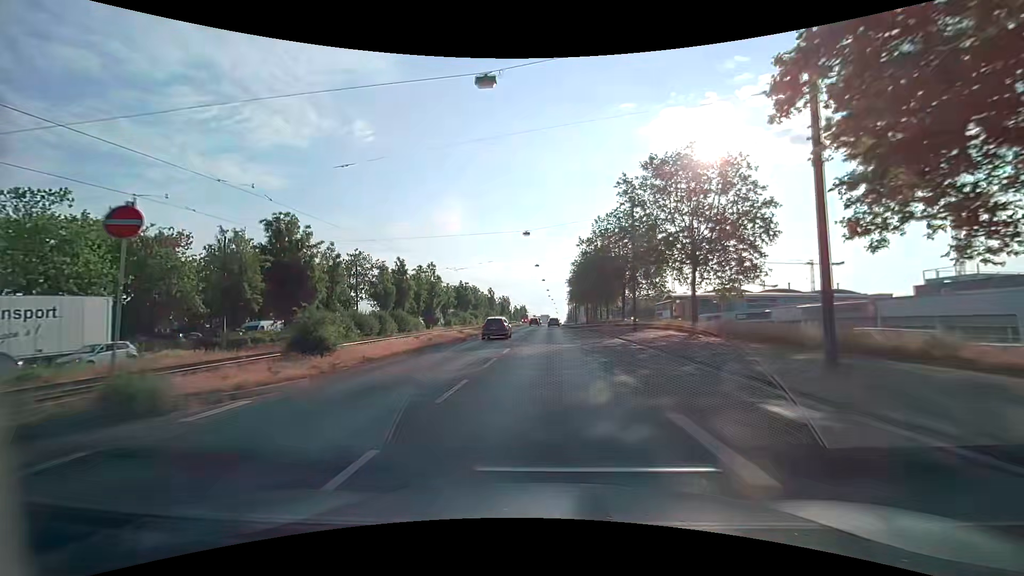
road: primary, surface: asphalt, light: Day
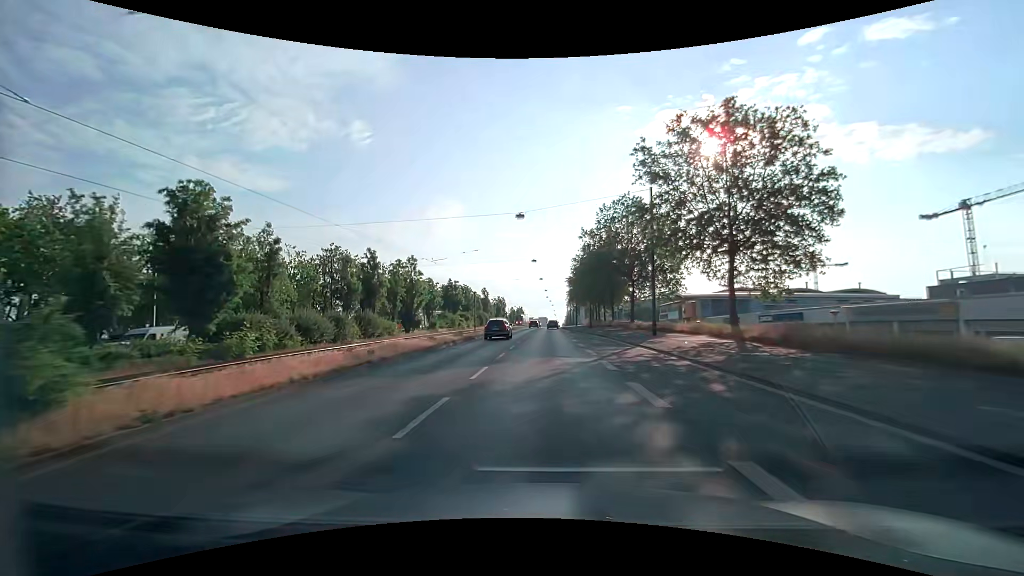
(0.0, +8.4) m; 0°
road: primary_link
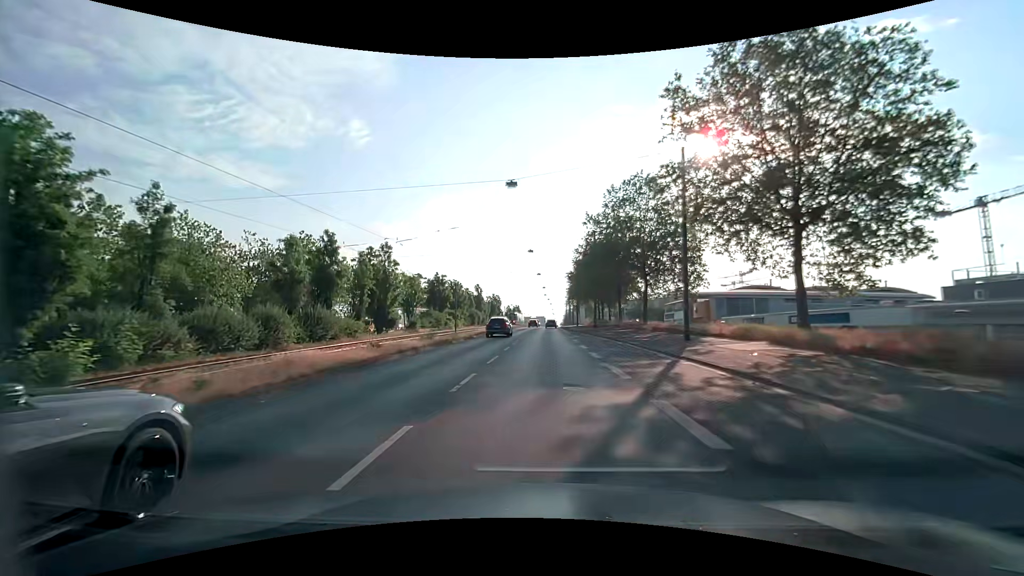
(0.0, +8.4) m; 0°
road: primary
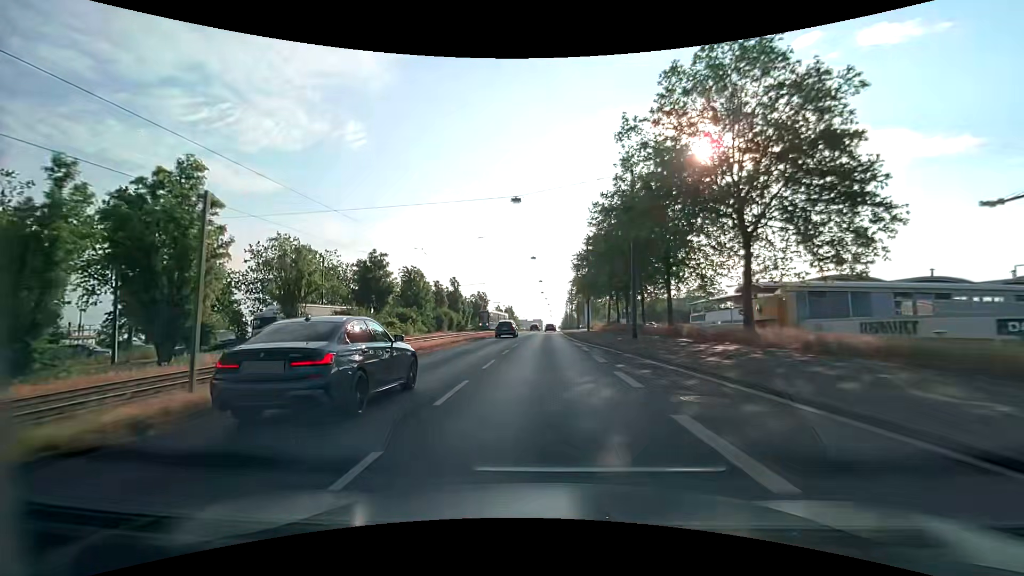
(+0.1, +25.3) m; +1°
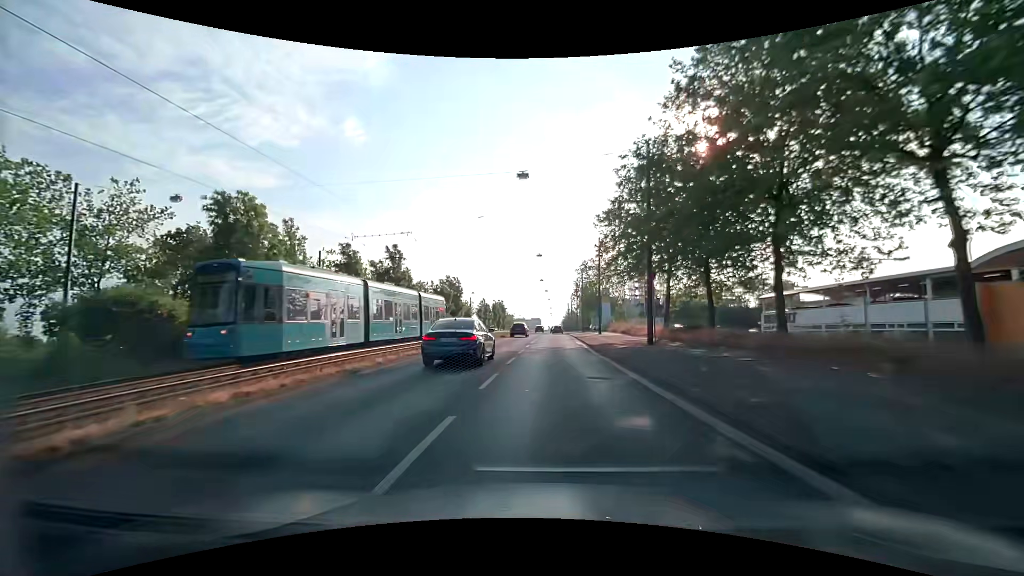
(-0.2, +34.0) m; 0°
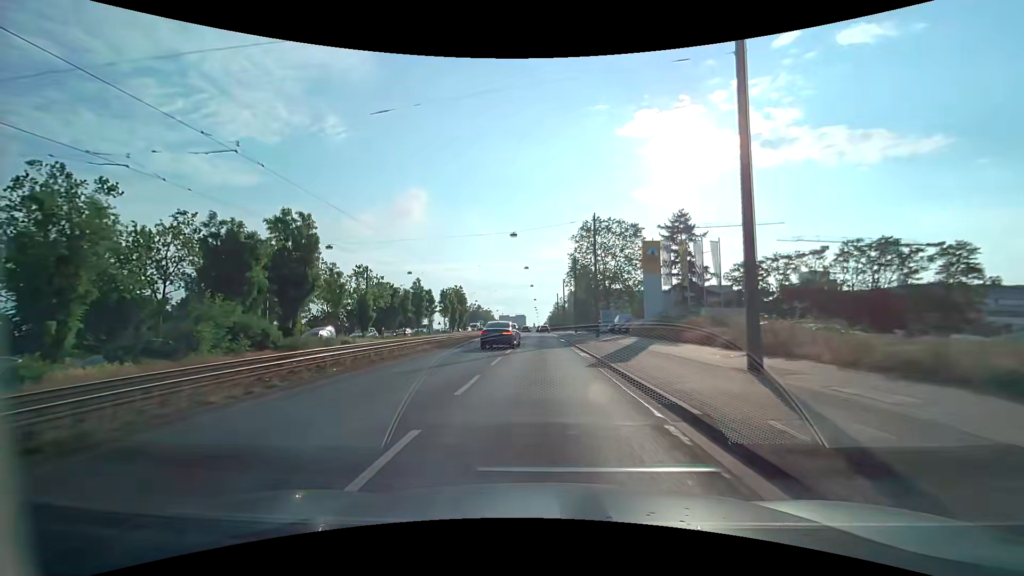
(+1.0, +43.1) m; +2°
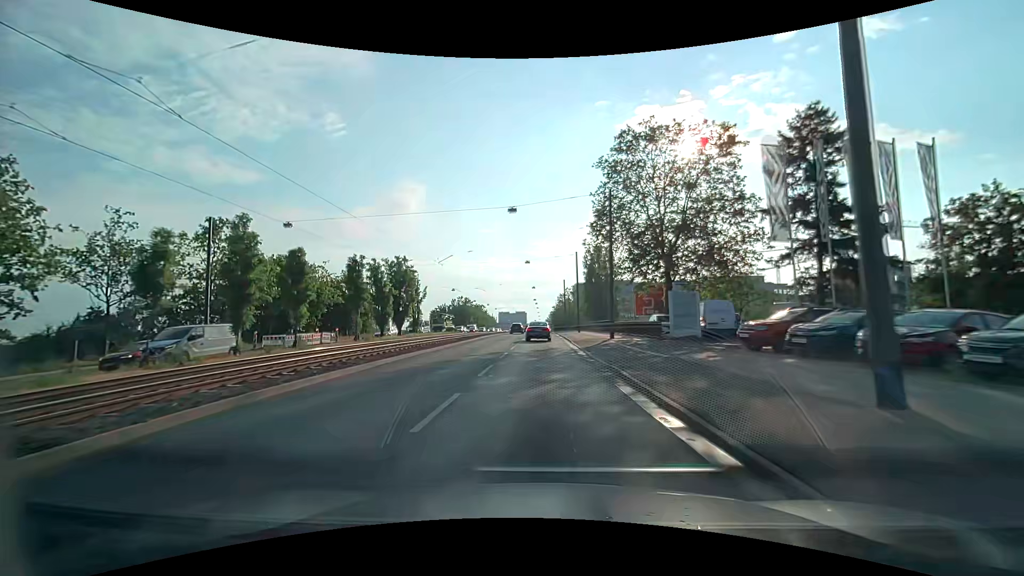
(-0.1, +35.3) m; 0°
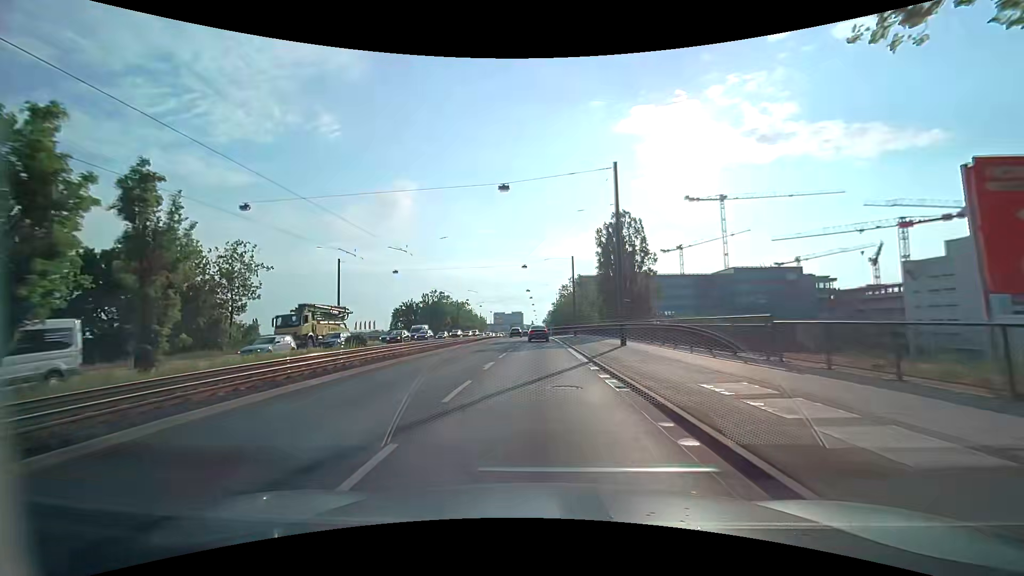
(-0.1, +36.3) m; 0°
(0, +10) (0, +20) (0, +30) (0, +40) (0, +50) (0, +60) (0, +70) (0, +80) (0, +90) (0, +100) m
